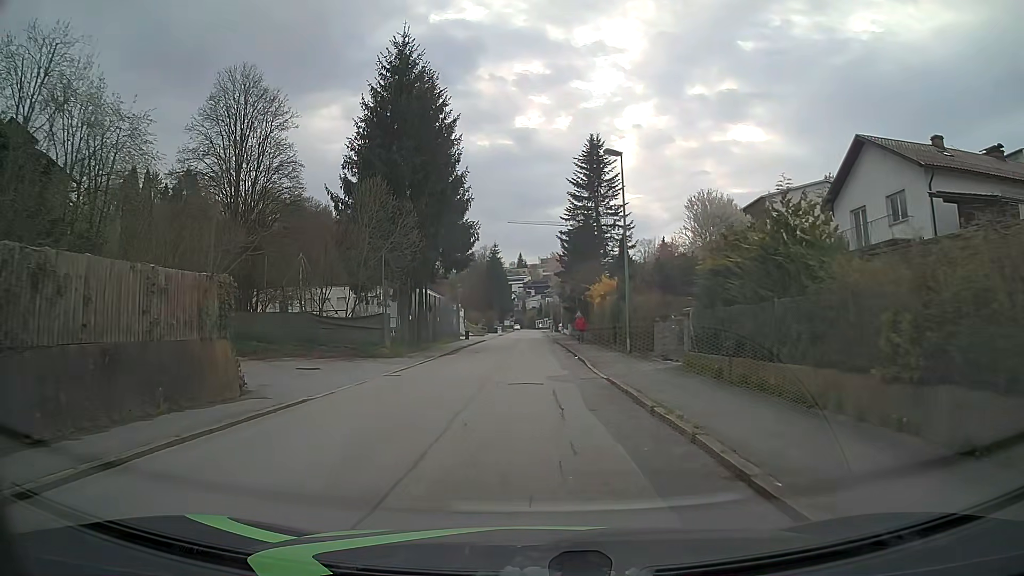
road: residential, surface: asphalt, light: Day
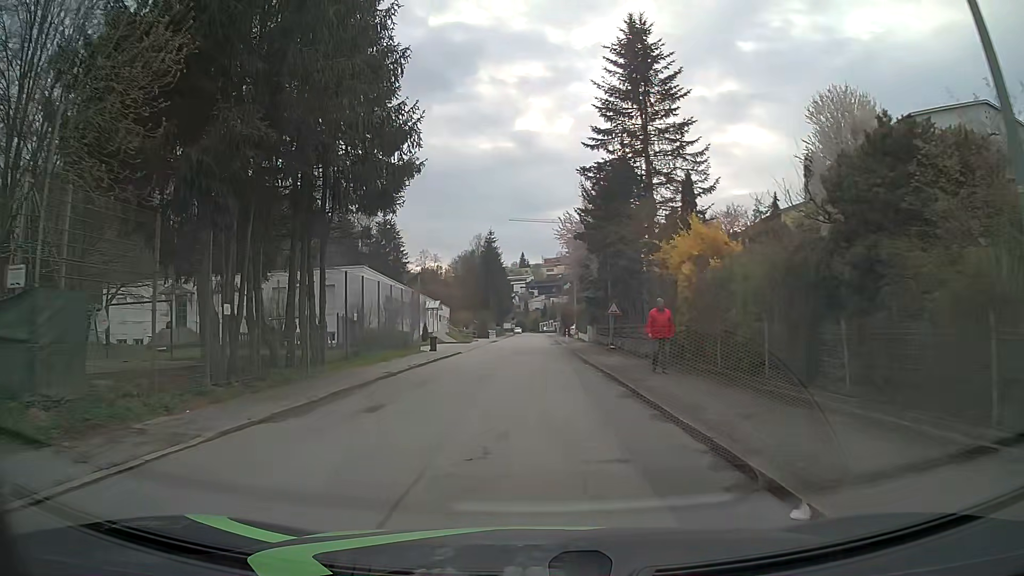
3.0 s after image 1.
(0.0, +22.6) m; 0°
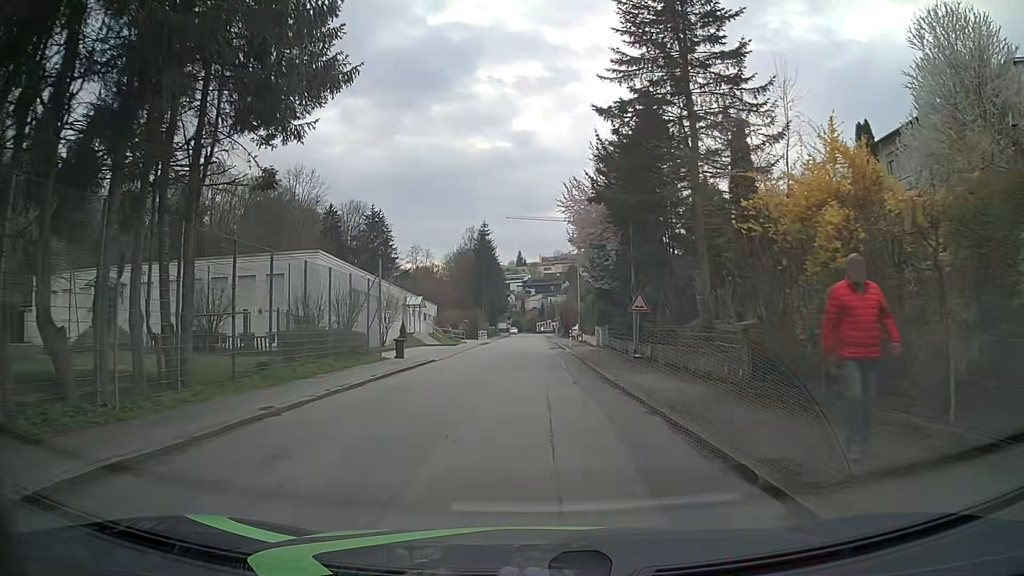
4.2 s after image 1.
(+0.1, +9.0) m; 0°
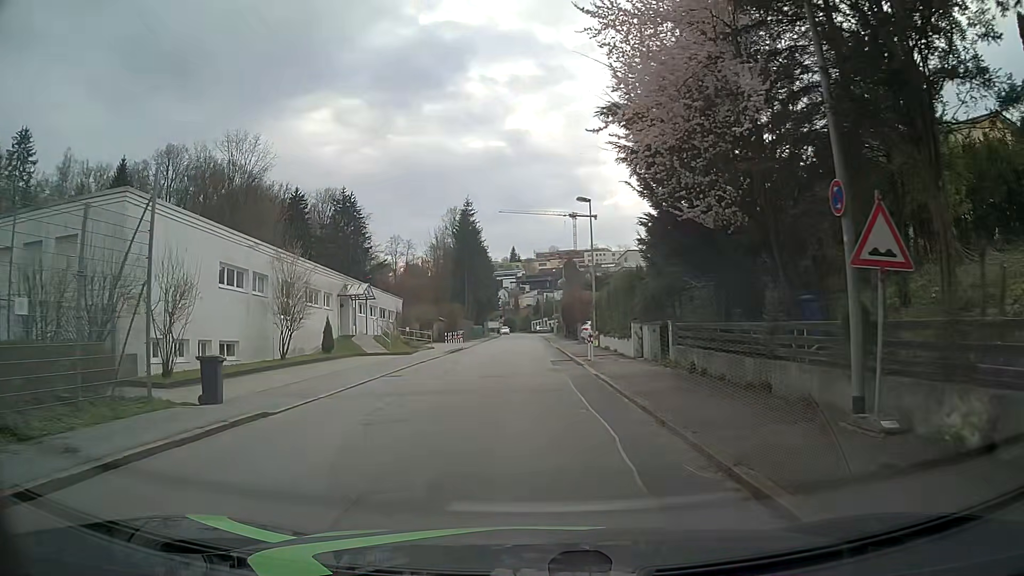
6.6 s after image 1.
(+0.2, +18.0) m; 0°
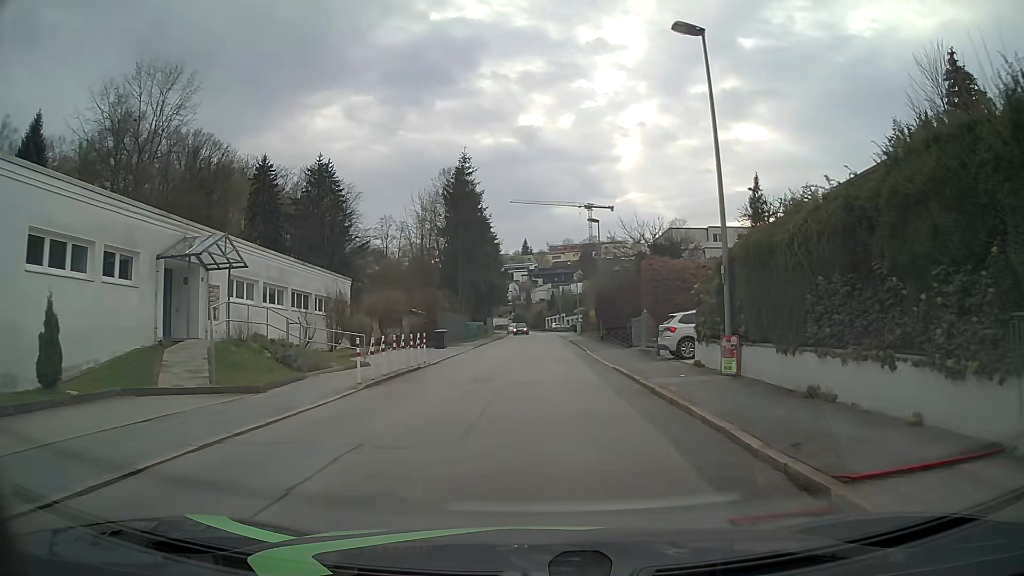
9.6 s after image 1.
(-0.5, +22.5) m; -1°
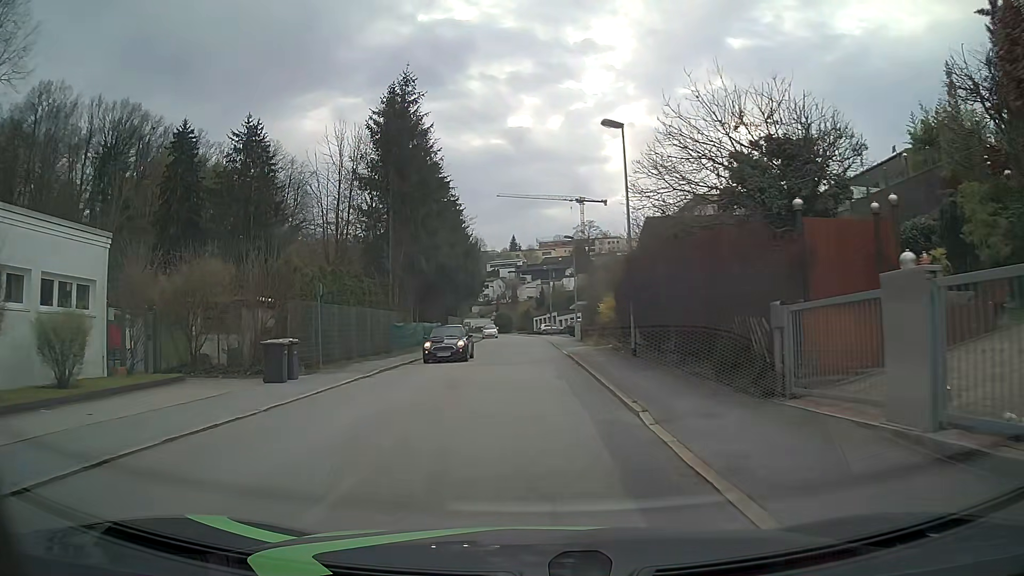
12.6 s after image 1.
(+1.0, +22.5) m; +1°
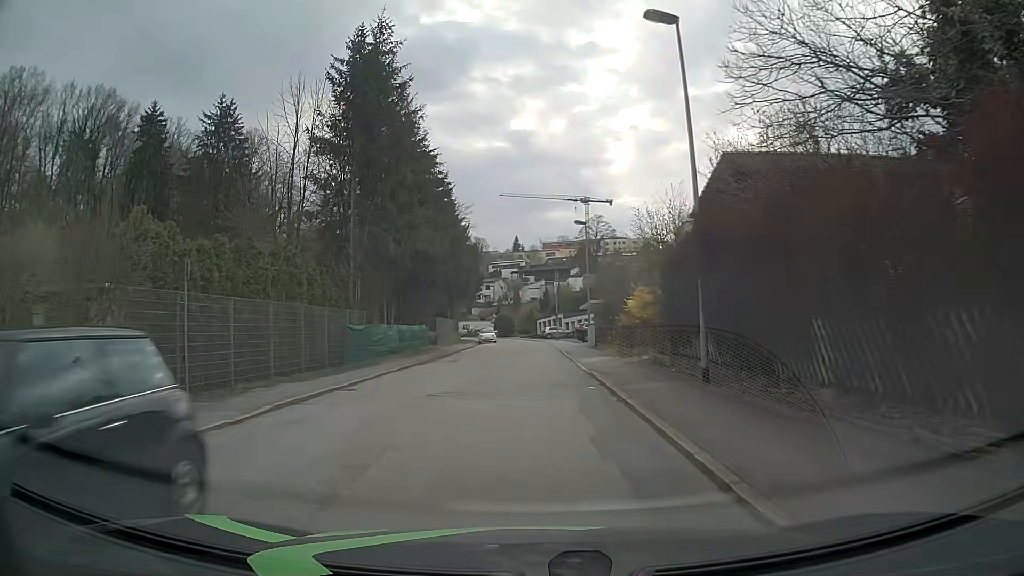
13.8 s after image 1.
(-0.1, +9.0) m; 0°
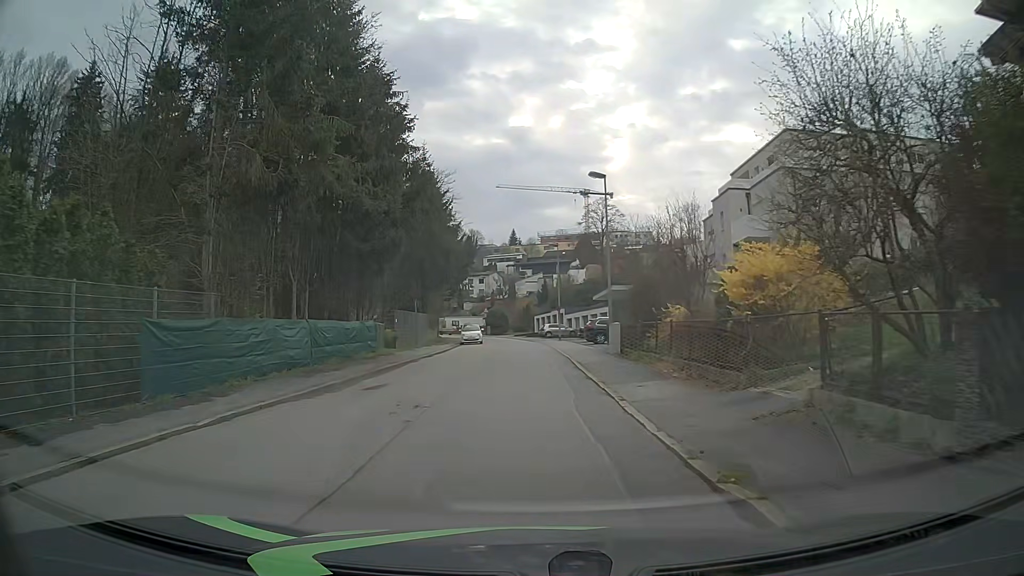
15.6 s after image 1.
(+0.1, +13.4) m; 0°
(0, +10) (0, +20) (0, +30) (0, +40) (0, +50) (-1, +60) (-3, +70) (-5, +80) (-8, +89) (-13, +98) m
